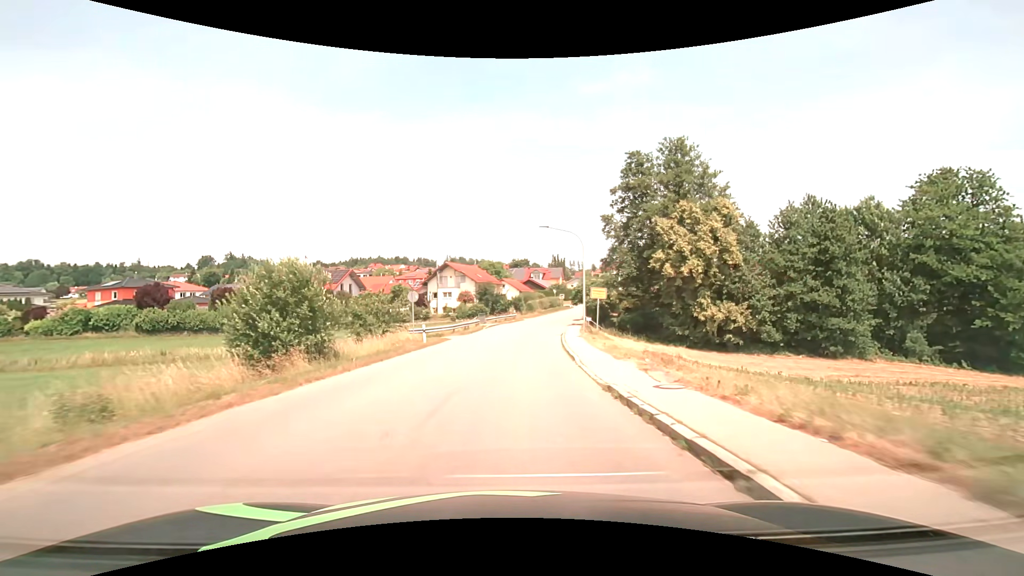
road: tertiary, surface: asphalt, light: Day
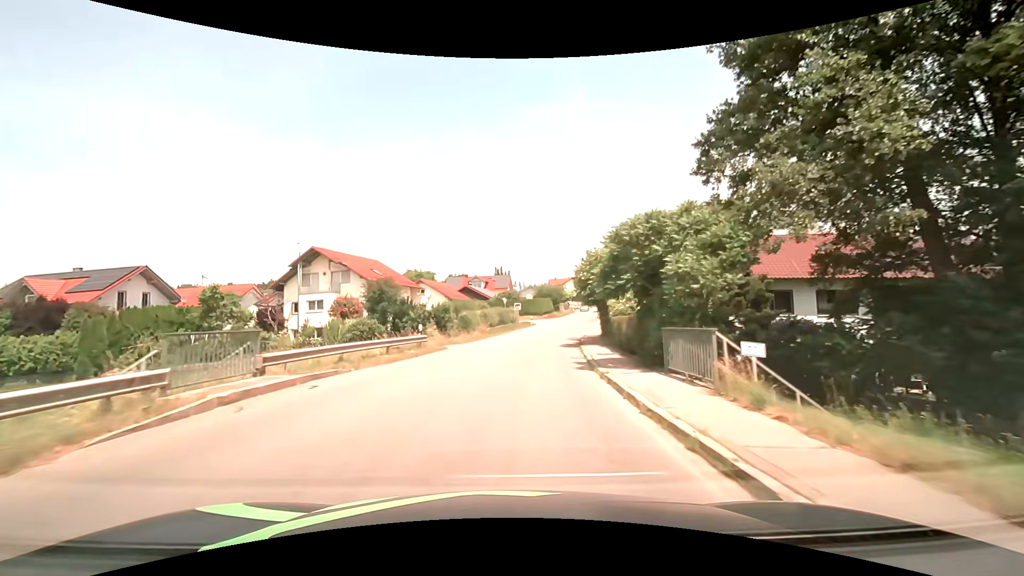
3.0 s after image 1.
(+2.1, +37.7) m; +7°
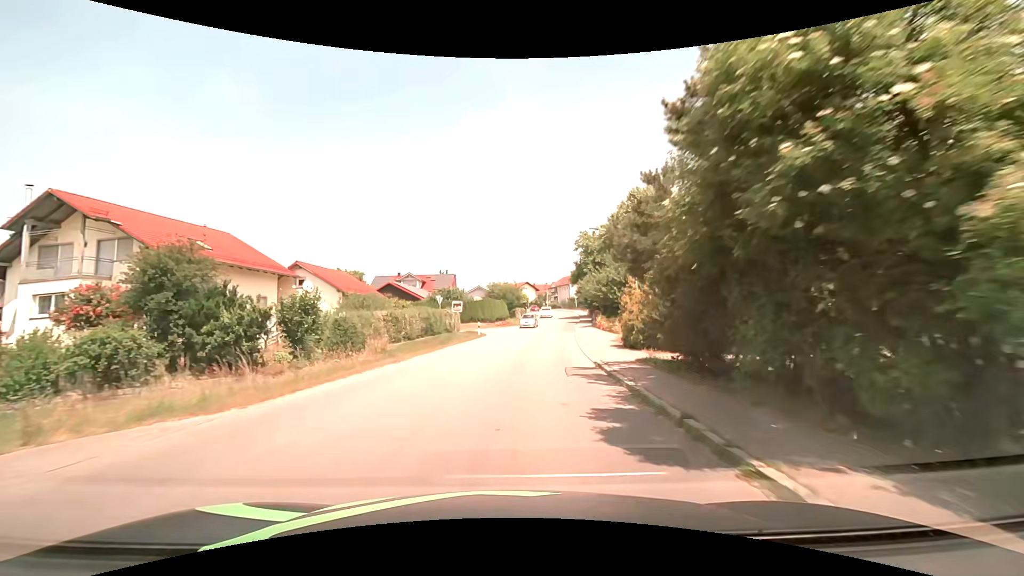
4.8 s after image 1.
(+1.0, +22.3) m; +6°
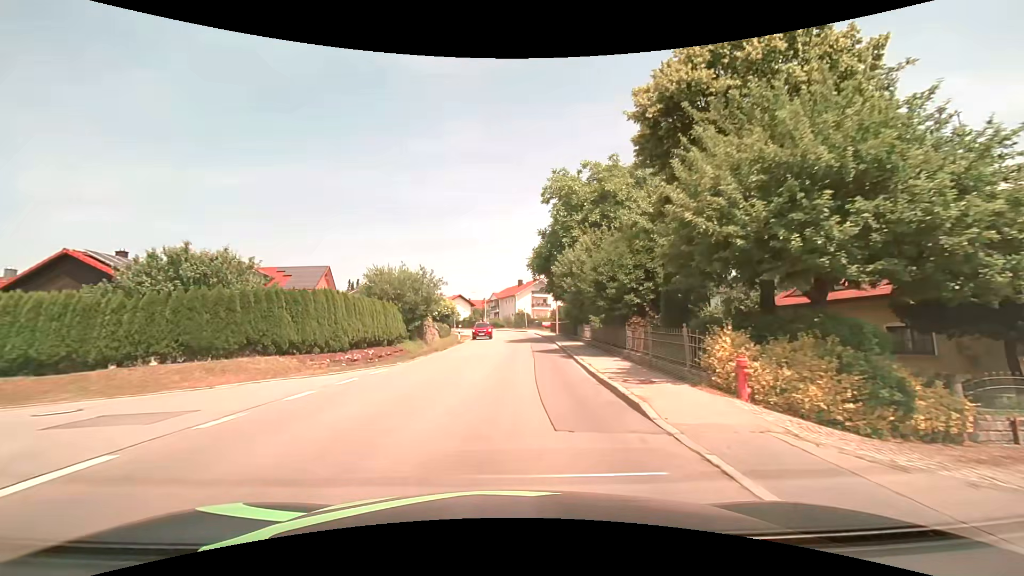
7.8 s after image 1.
(+2.7, +36.8) m; +7°
(0, +10) (0, +20) (+1, +30) (+1, +40) (+1, +50) (+1, +60) (0, +70) (-2, +80) (-4, +89) (-8, +99) m
